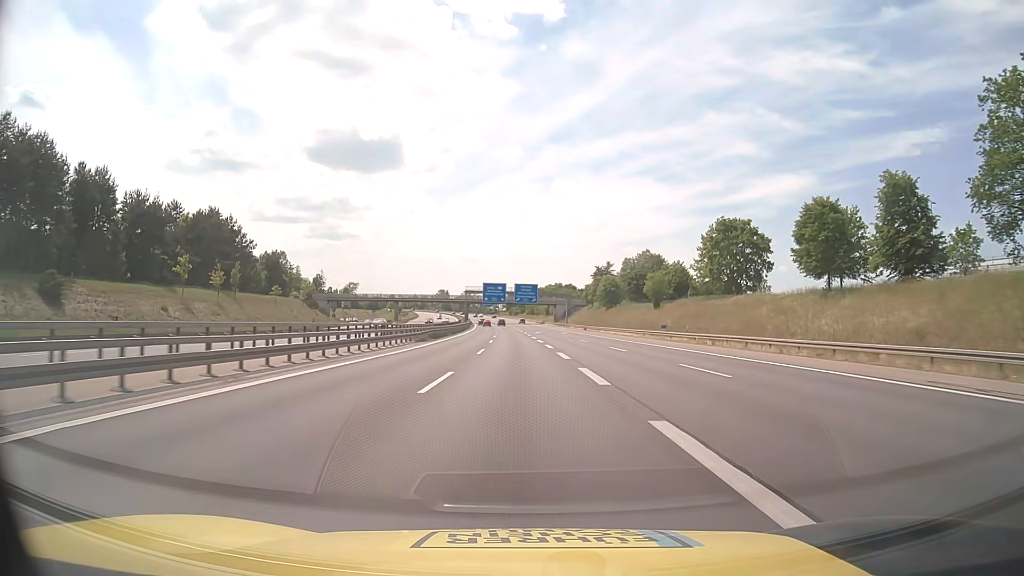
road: motorway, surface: asphalt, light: Day
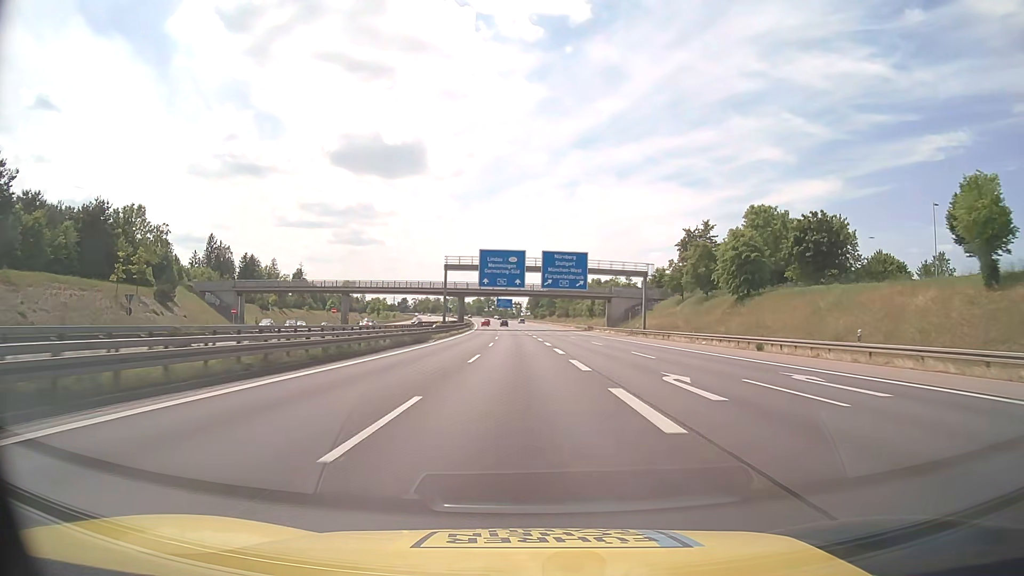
(-1.7, +78.9) m; -2°
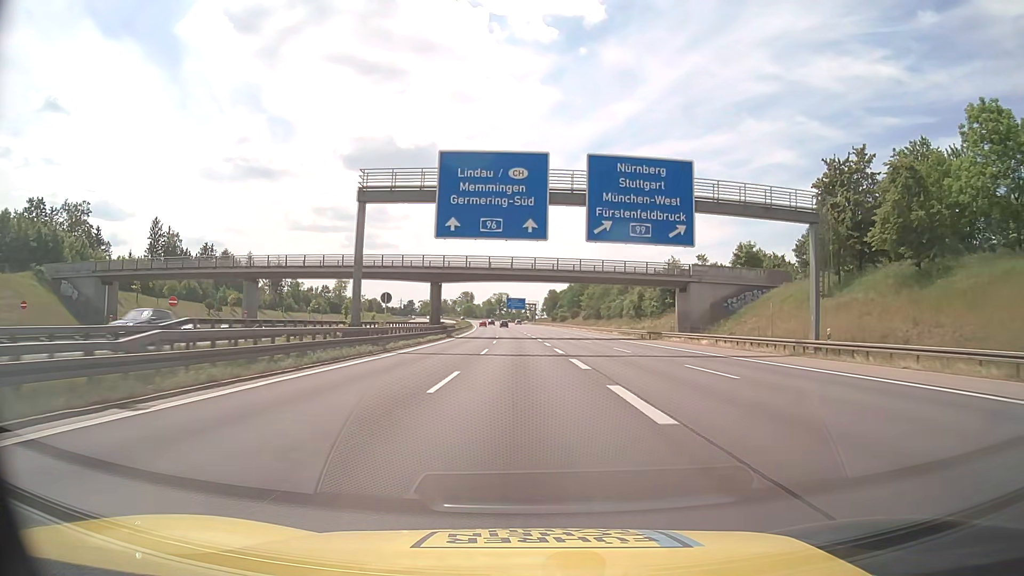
(-0.5, +47.3) m; -1°
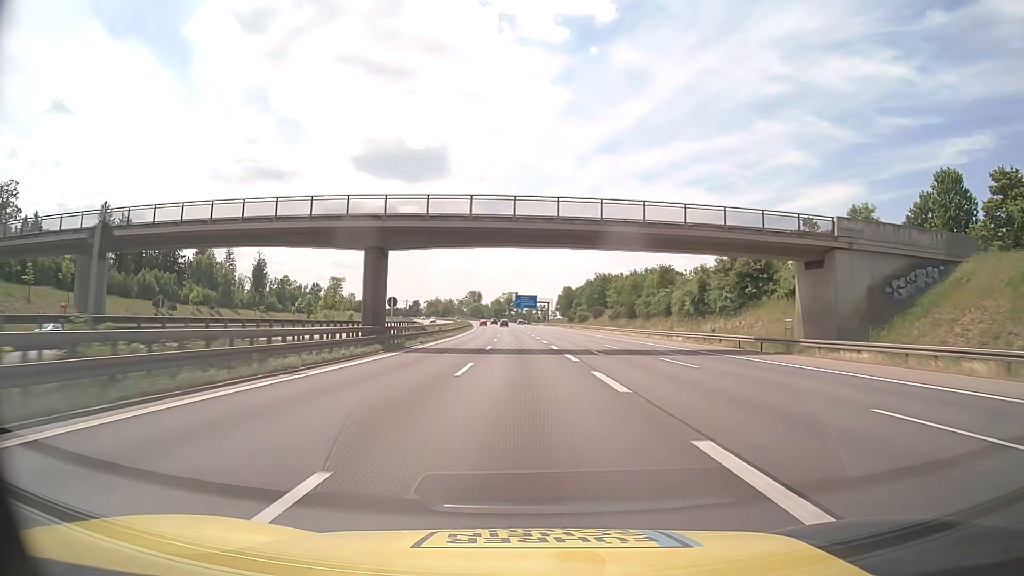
(-0.3, +31.5) m; -1°
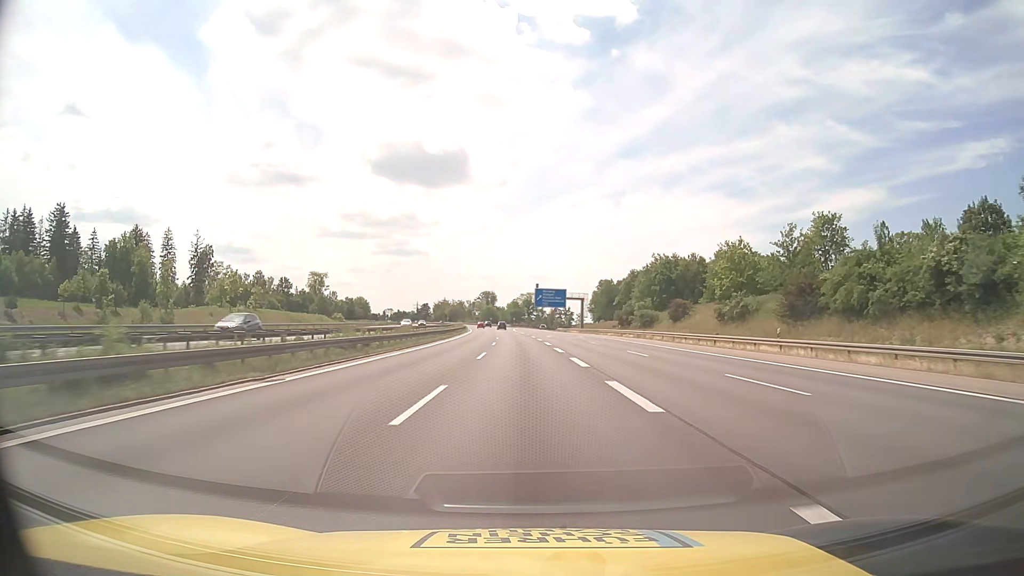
(-0.9, +63.1) m; -2°
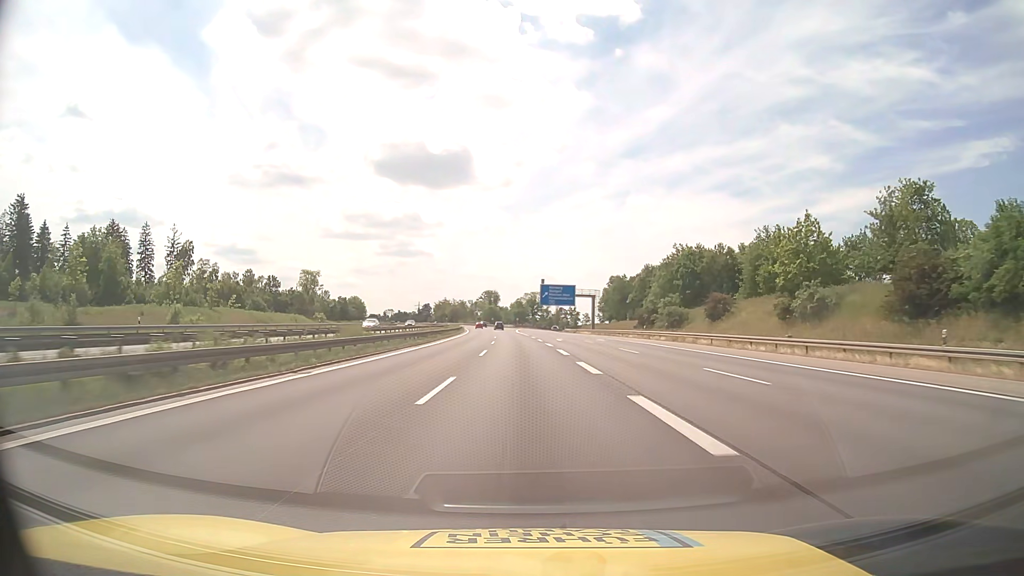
(0.0, +15.8) m; 0°
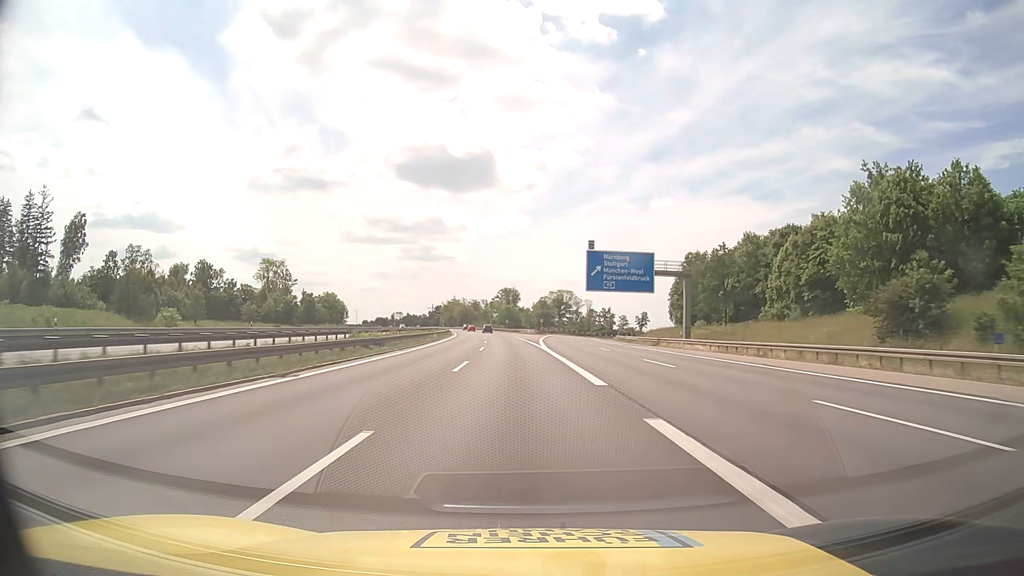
(-1.0, +63.1) m; -2°
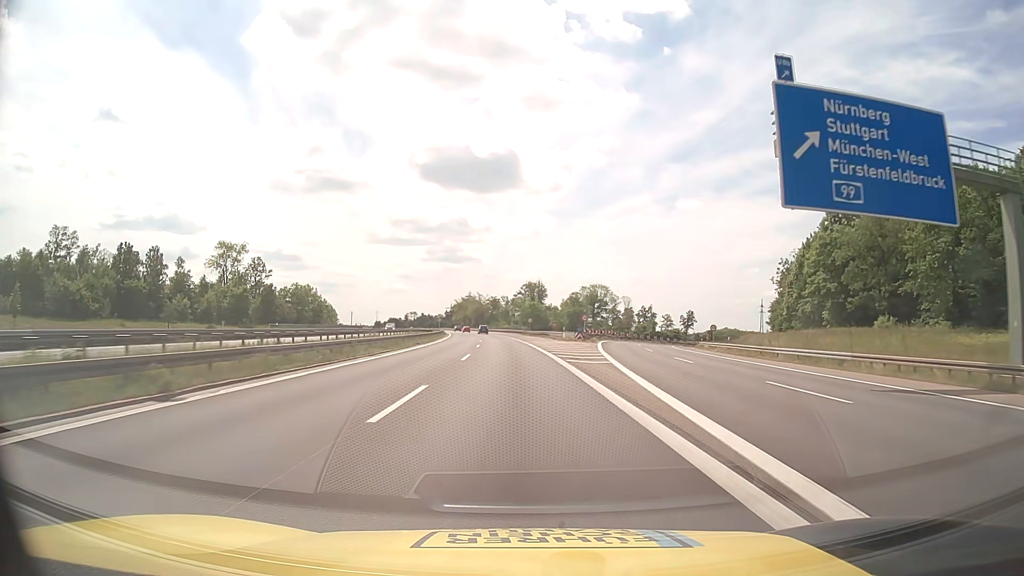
(-0.8, +47.3) m; -2°
(0, +10) (0, +20) (0, +30) (-1, +40) (-1, +50) (-1, +60) (-2, +70) (-3, +80) (-4, +90) (-5, +100) m
